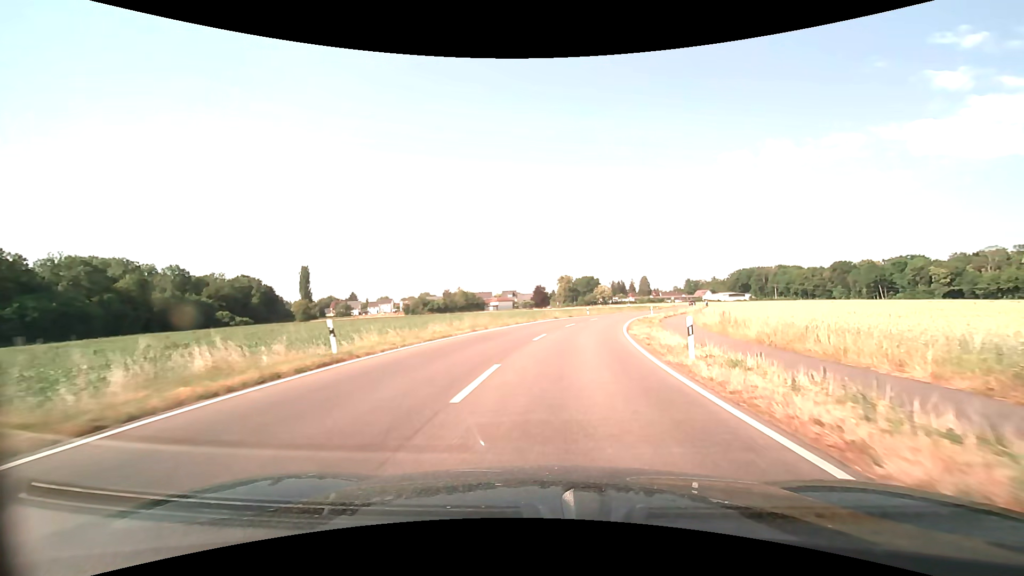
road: tertiary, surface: asphalt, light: Day
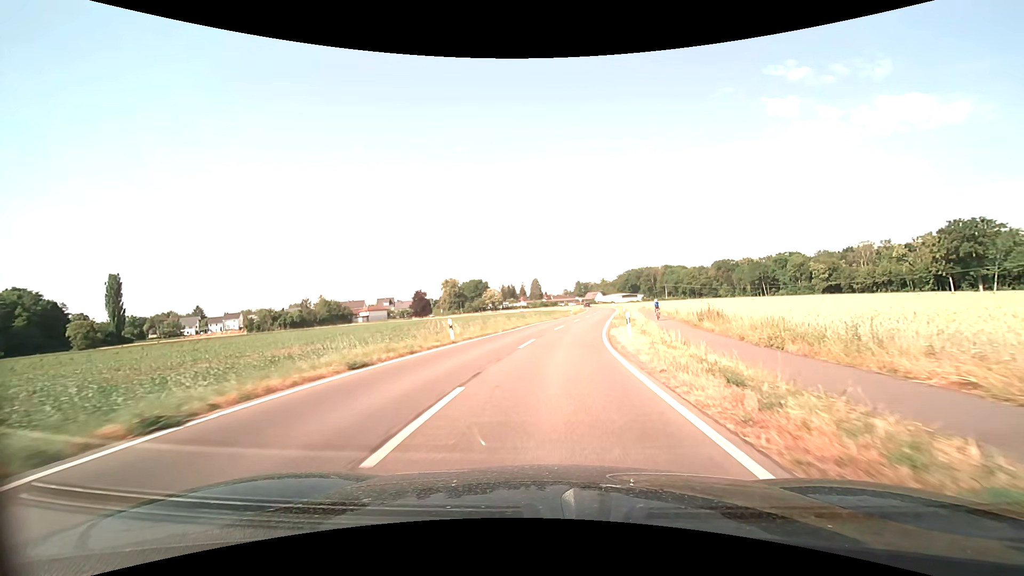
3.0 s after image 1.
(+4.0, +37.9) m; +12°
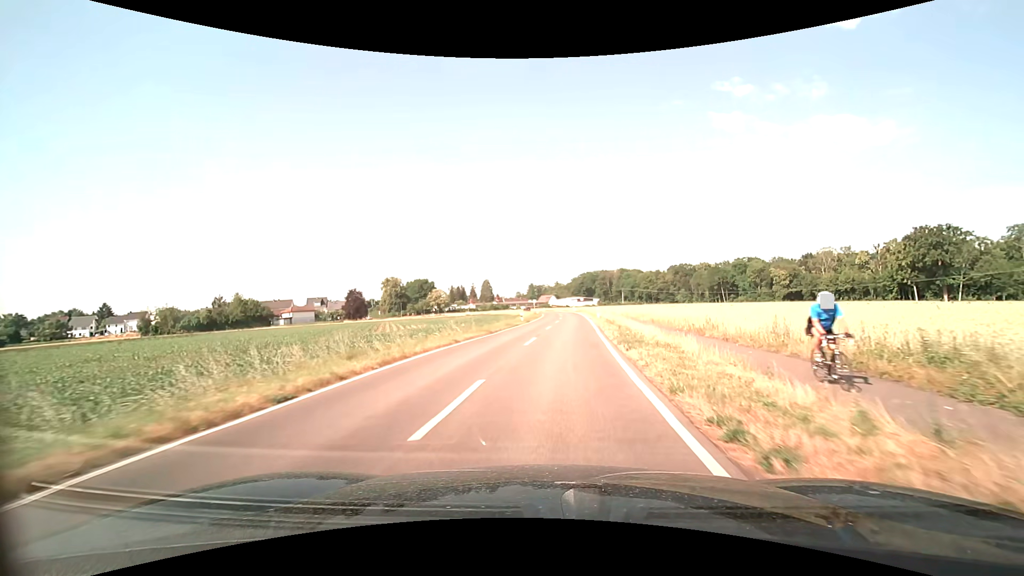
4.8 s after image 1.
(+1.2, +22.9) m; +5°
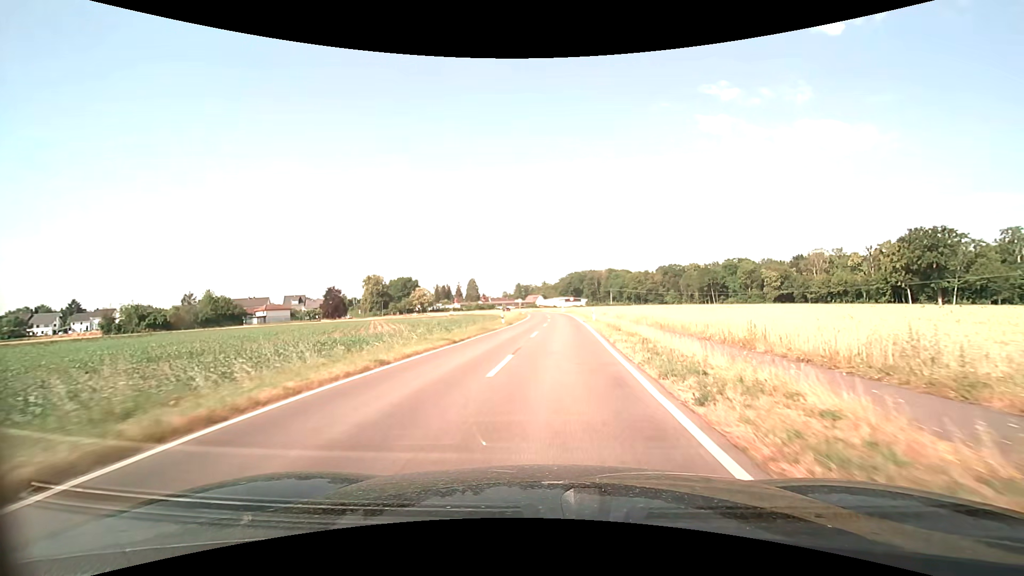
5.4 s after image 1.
(+0.1, +7.7) m; +1°
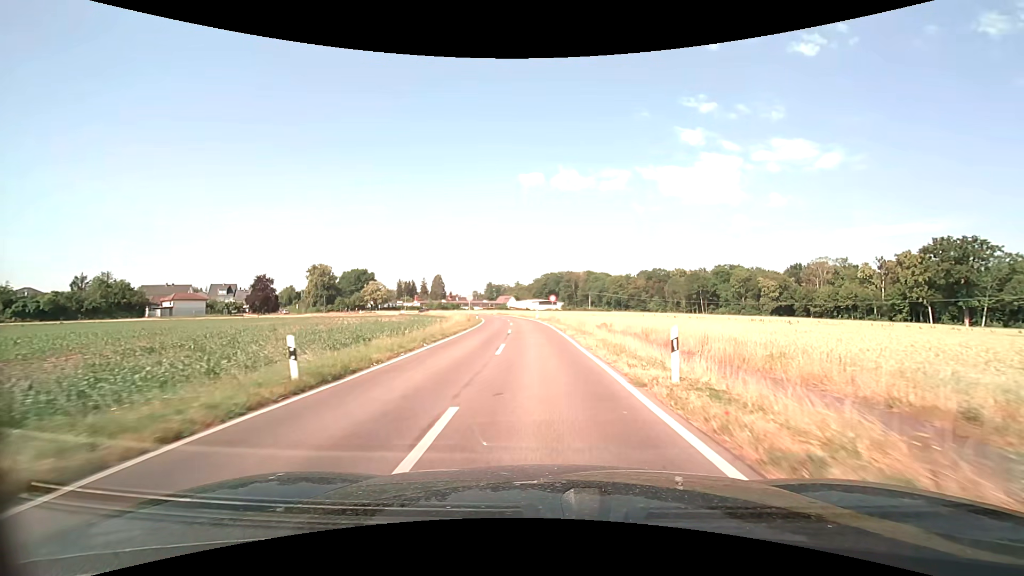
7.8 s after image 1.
(+0.9, +30.5) m; +3°
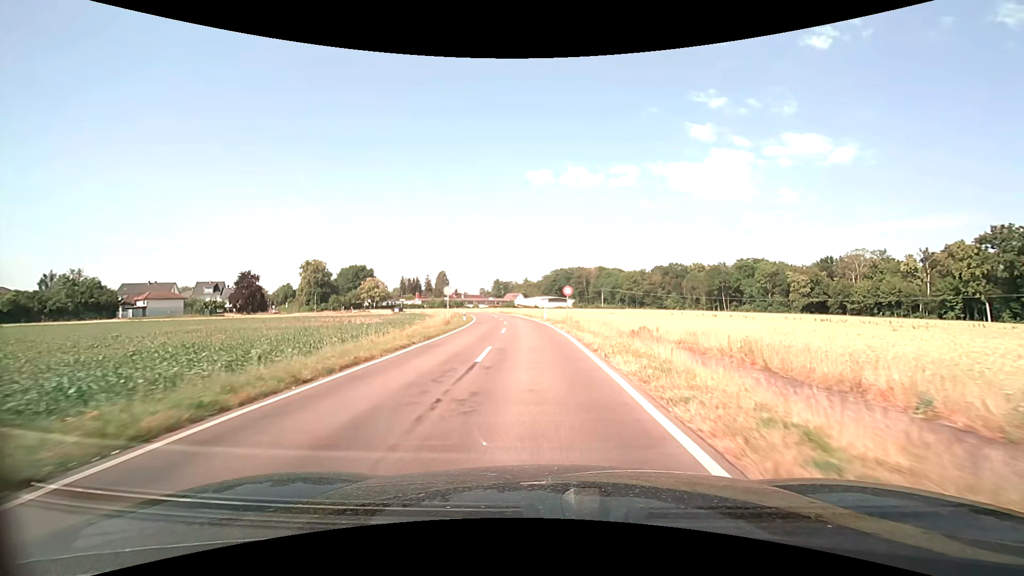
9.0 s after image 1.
(0.0, +15.3) m; -1°
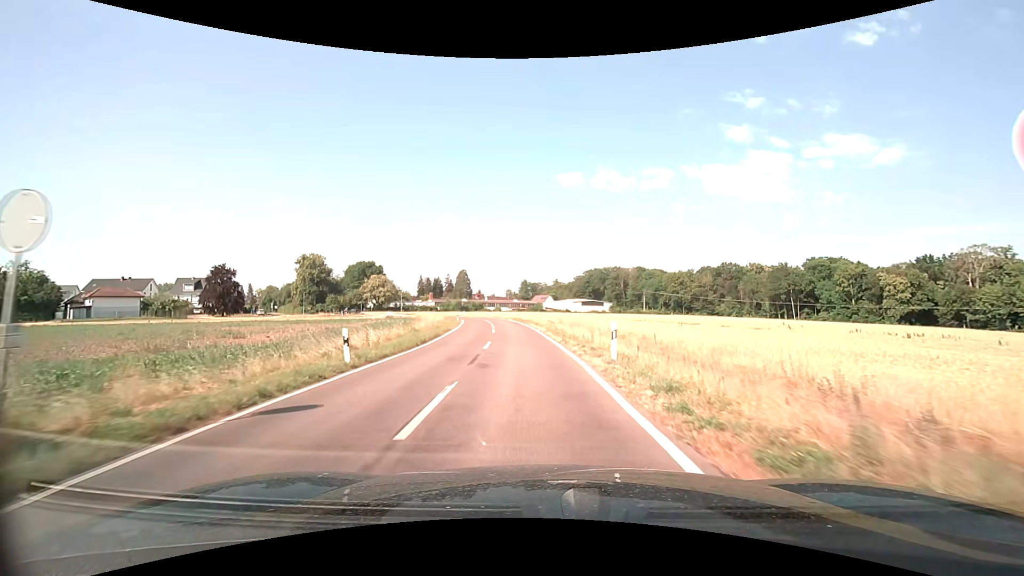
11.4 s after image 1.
(-0.9, +30.4) m; -4°
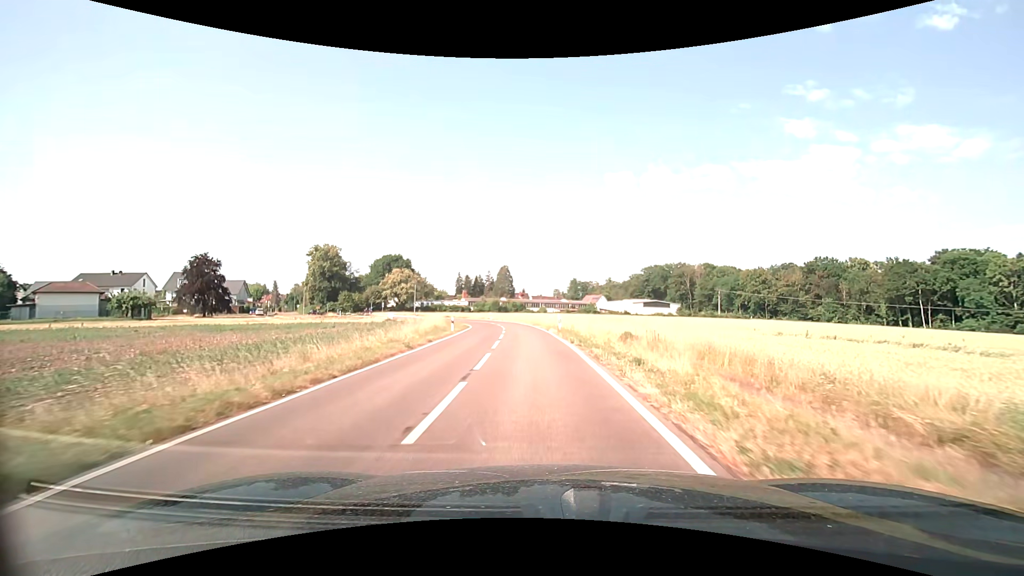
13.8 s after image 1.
(-1.6, +30.4) m; -6°
(0, +10) (-1, +20) (-1, +30) (-2, +40) (-3, +50) (-5, +60) (-8, +69) (-13, +78) (-19, +86) (-26, +93) m
